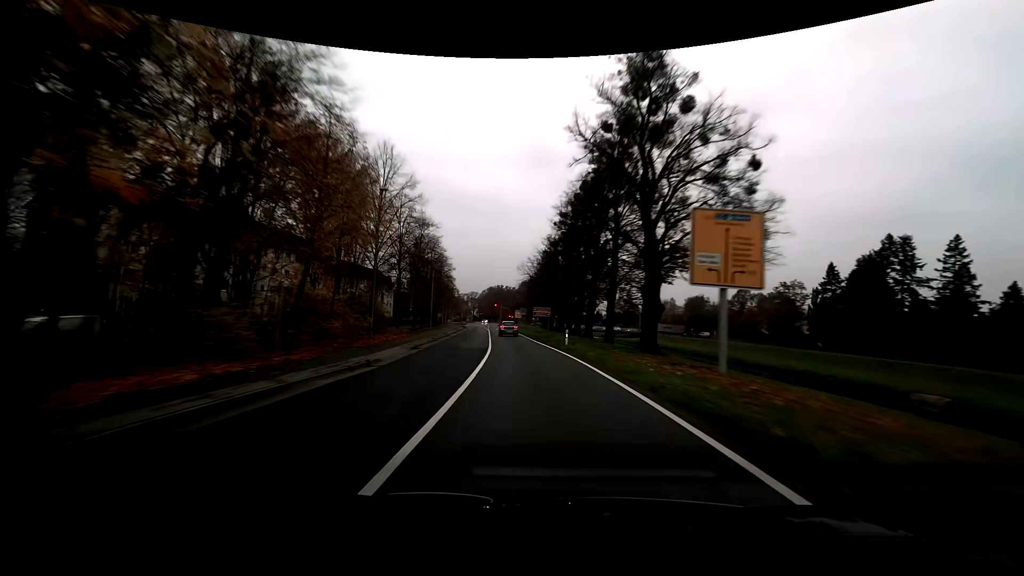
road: primary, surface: asphalt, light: Day
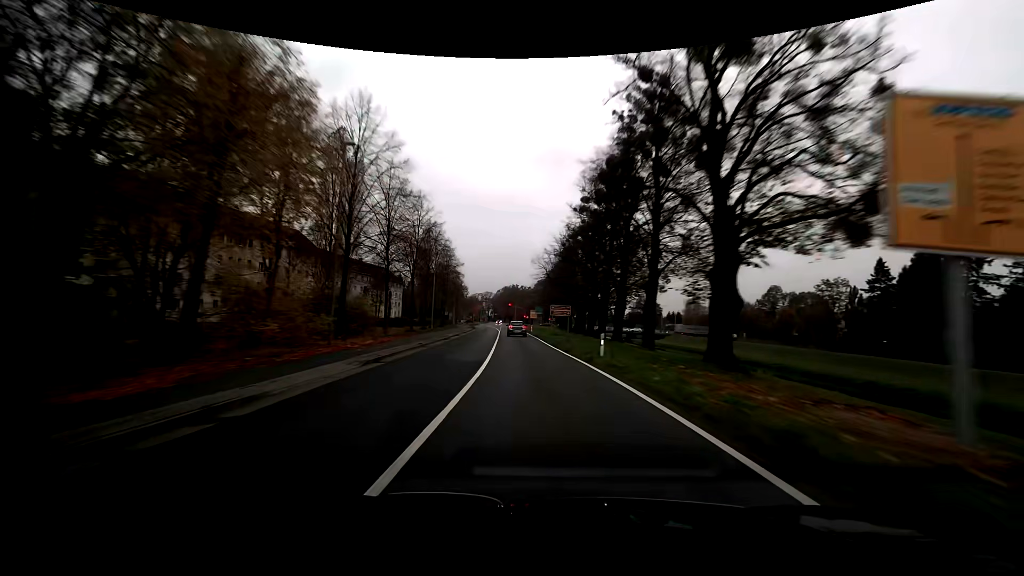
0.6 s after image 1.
(-0.2, +9.0) m; -2°
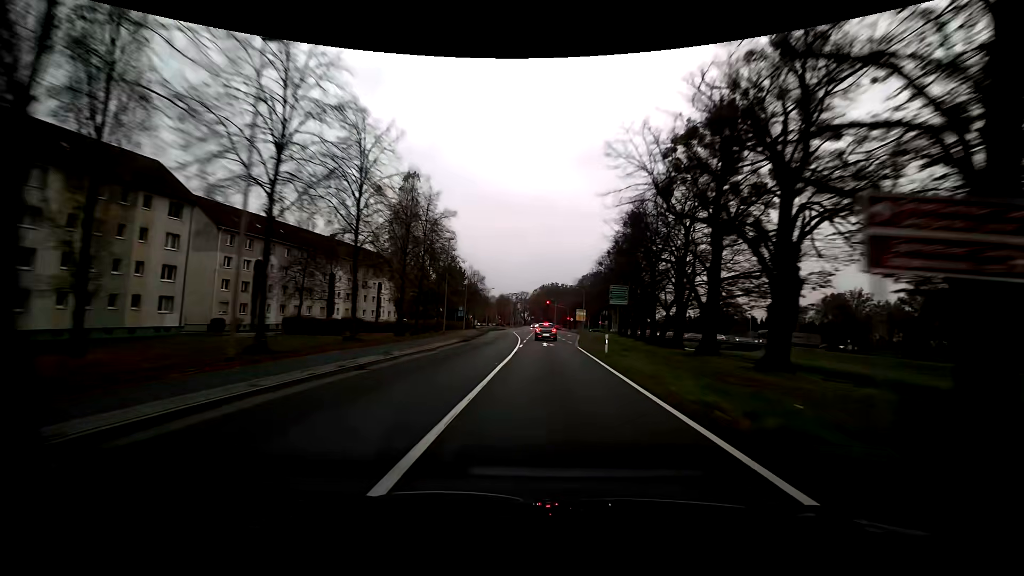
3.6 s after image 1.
(-2.1, +43.8) m; -5°
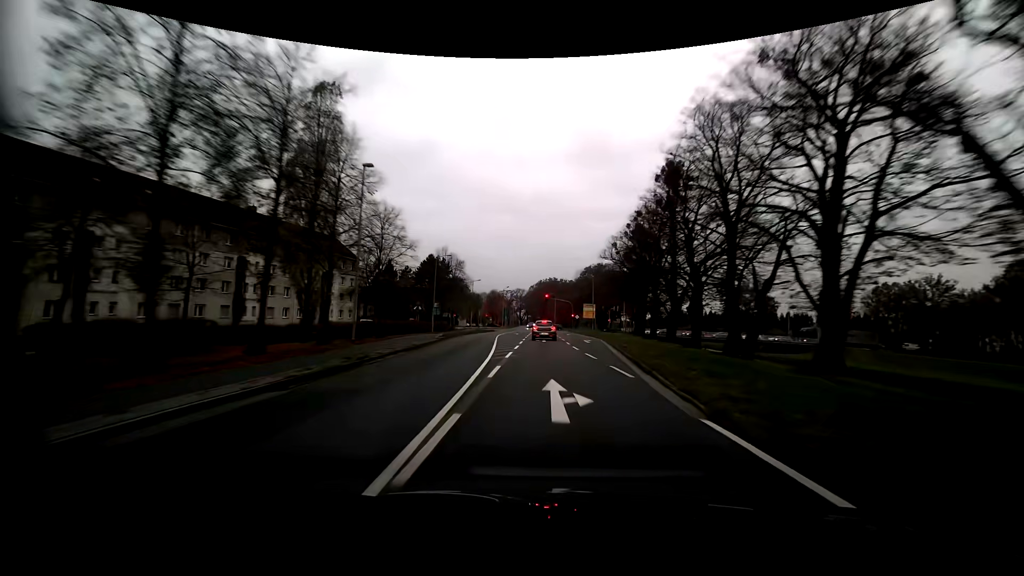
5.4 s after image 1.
(+0.2, +25.3) m; +1°
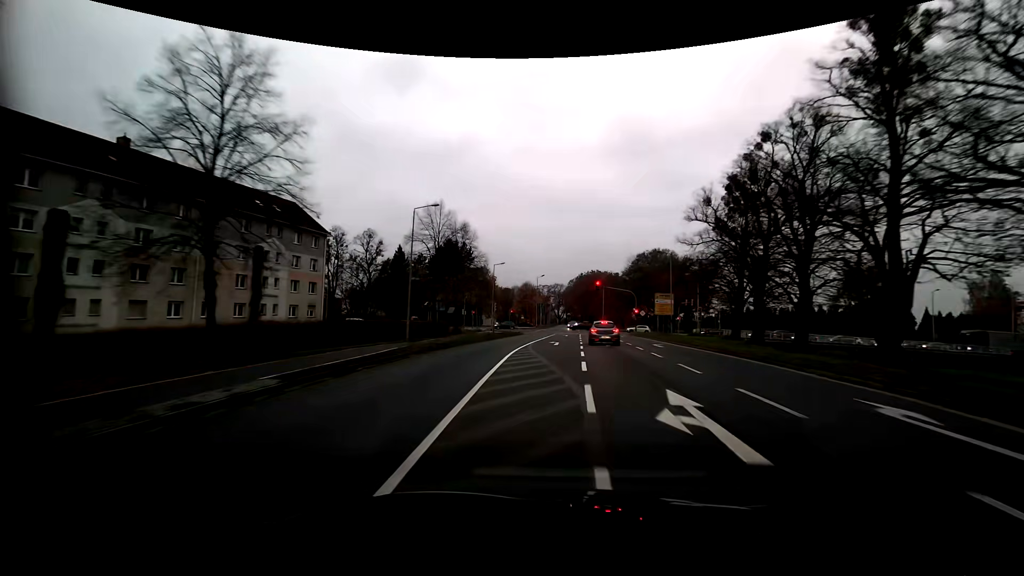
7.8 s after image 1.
(-1.4, +28.6) m; -5°
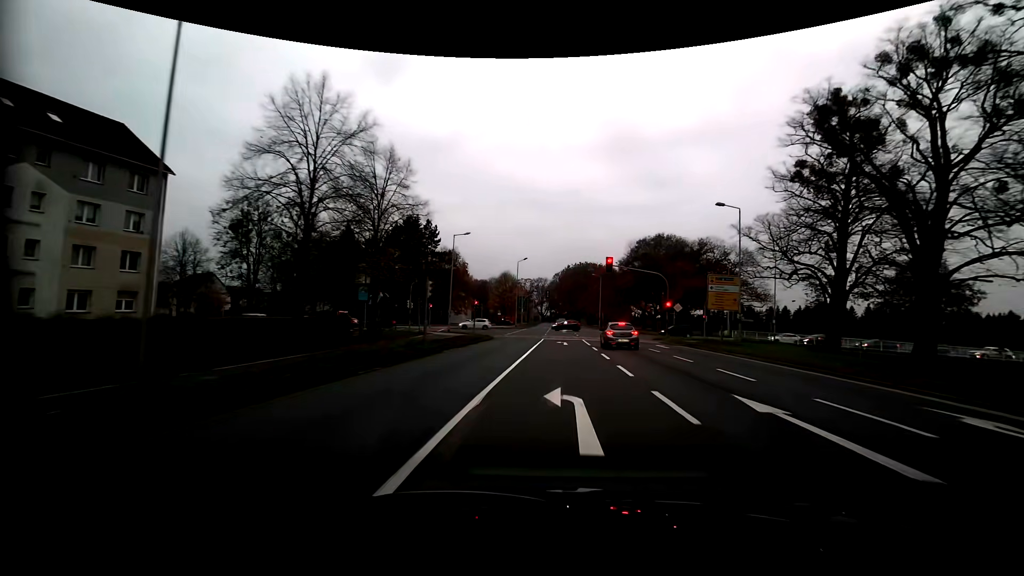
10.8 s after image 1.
(+0.2, +23.9) m; +1°
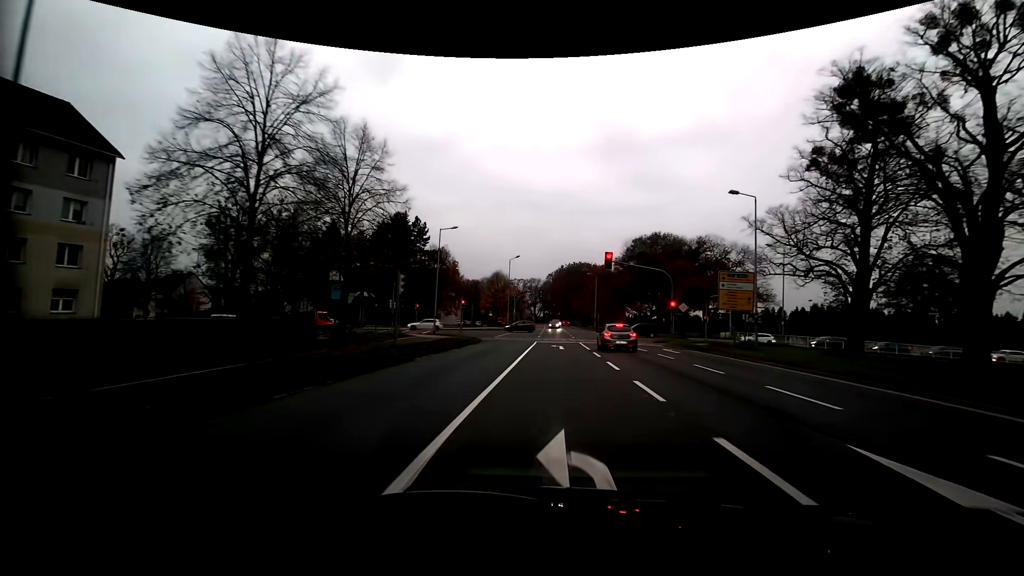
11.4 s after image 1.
(0.0, +3.8) m; +1°
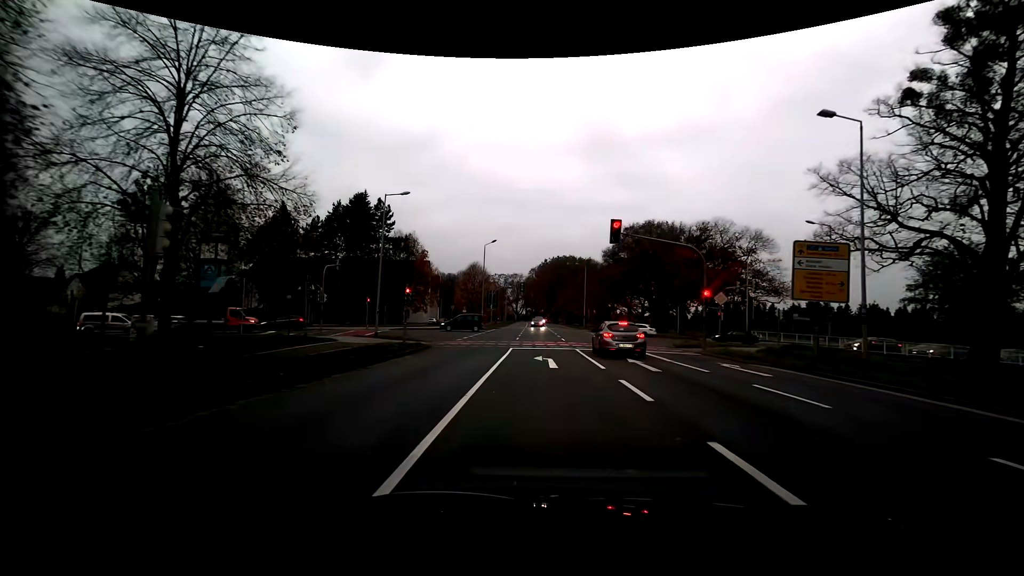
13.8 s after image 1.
(+0.3, +12.0) m; +2°
(0, +10) (0, +20) (0, +30) (0, +40) (-2, +49) (-12, +51) (-22, +49) (-31, +46) (-41, +43) (-50, +39) m
